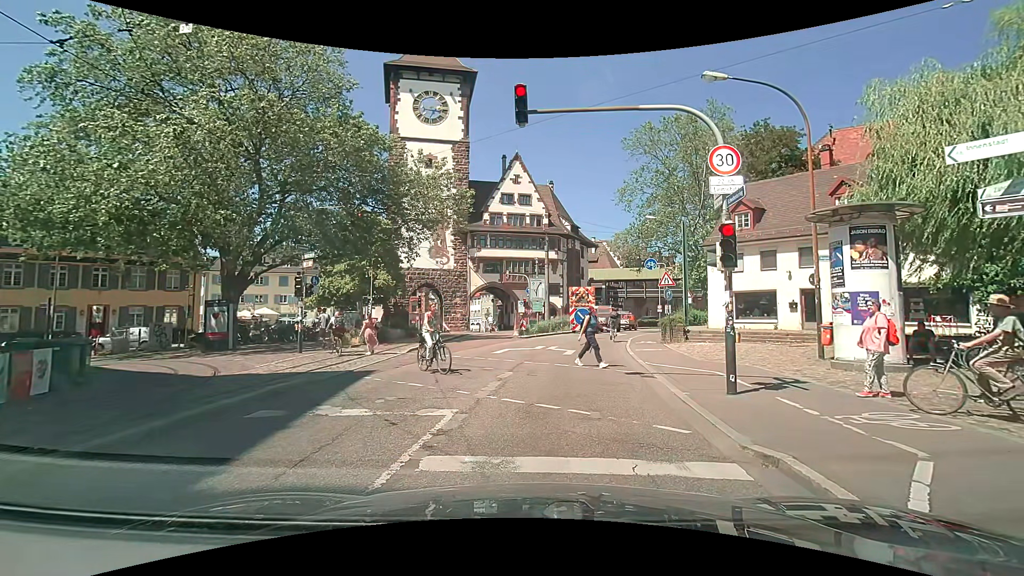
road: primary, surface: asphalt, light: Day
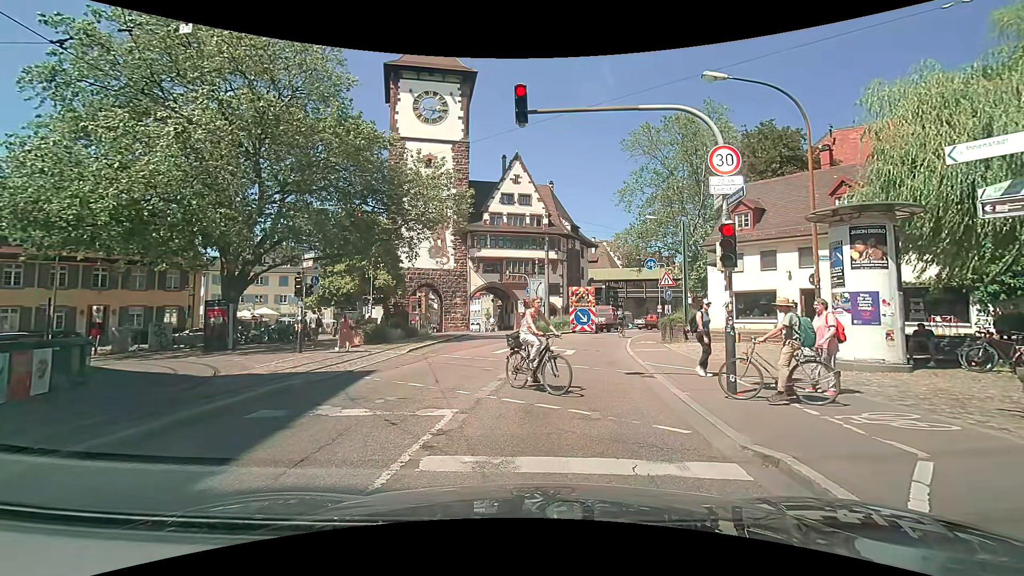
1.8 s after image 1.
(0.0, 0.0) m; 0°
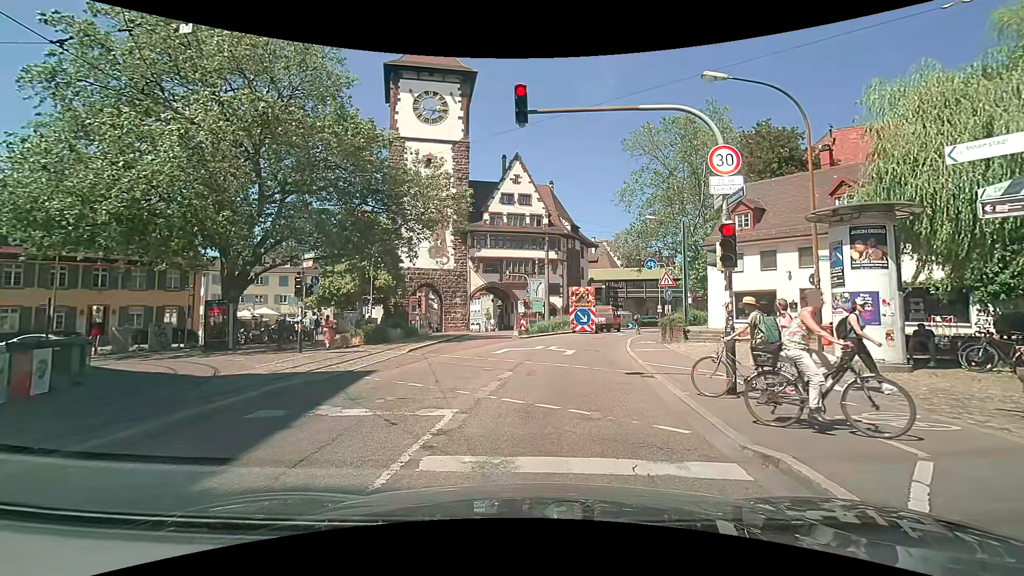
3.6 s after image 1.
(0.0, 0.0) m; 0°
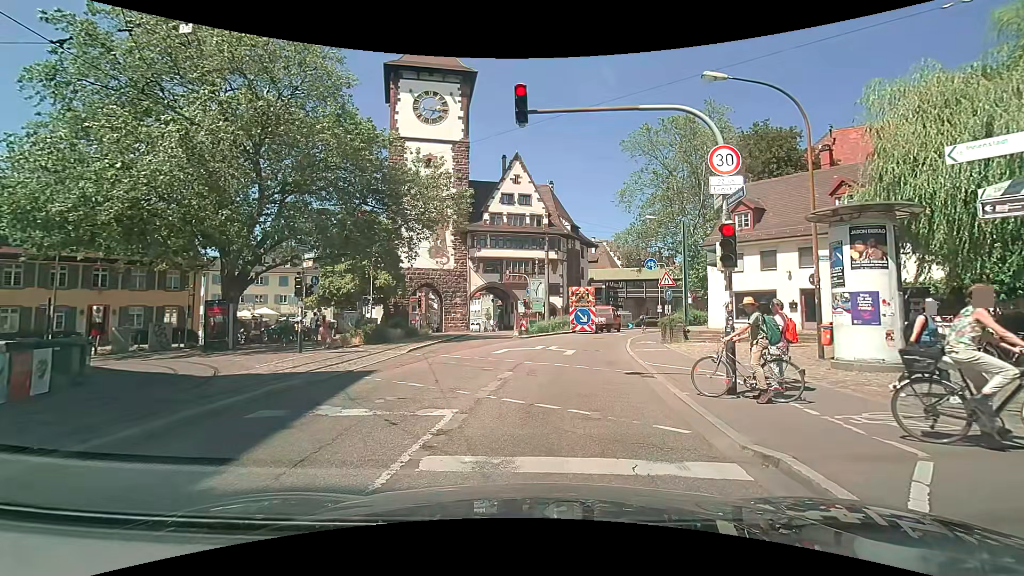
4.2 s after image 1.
(0.0, 0.0) m; 0°
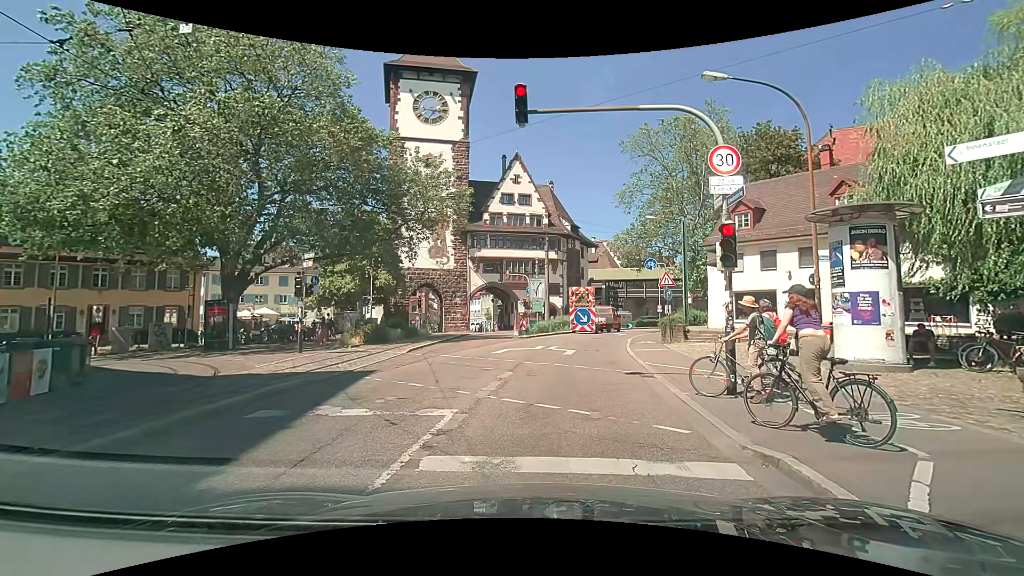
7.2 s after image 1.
(0.0, 0.0) m; 0°
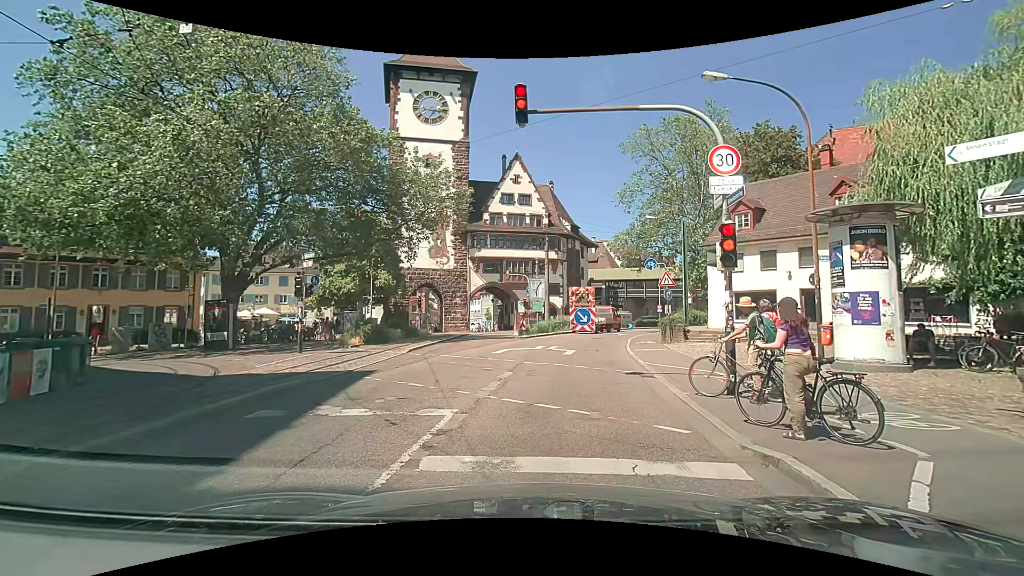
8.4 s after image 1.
(0.0, 0.0) m; 0°
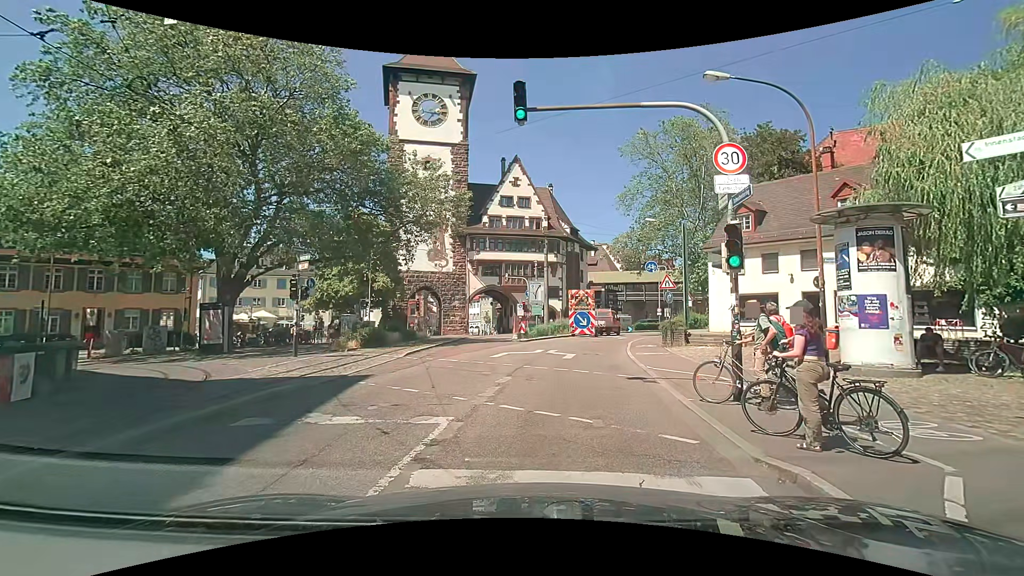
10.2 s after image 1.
(0.0, +0.3) m; 0°
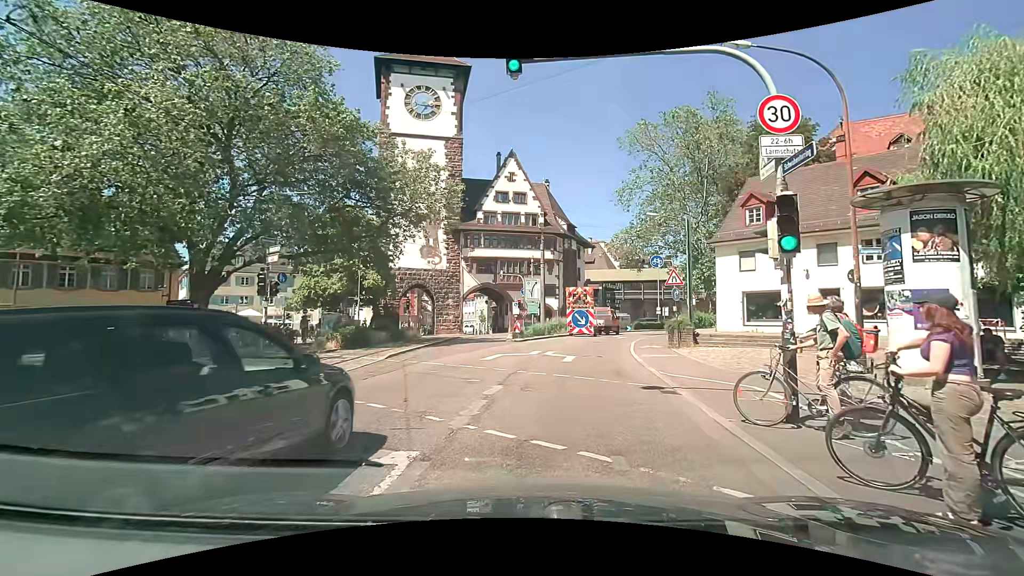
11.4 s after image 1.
(+0.1, +2.2) m; +1°
(+1, +10) (+2, +20) (+5, +30) (+8, +39) (+12, +48) (+17, +57) (+22, +66) (+28, +74) (+35, +81) (+41, +88) m
